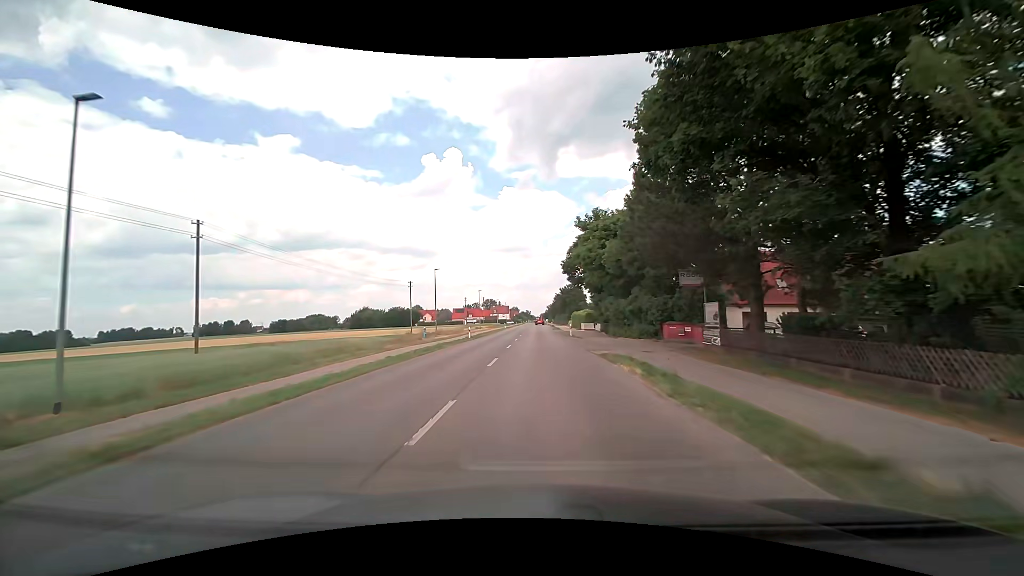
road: tertiary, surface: asphalt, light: Day
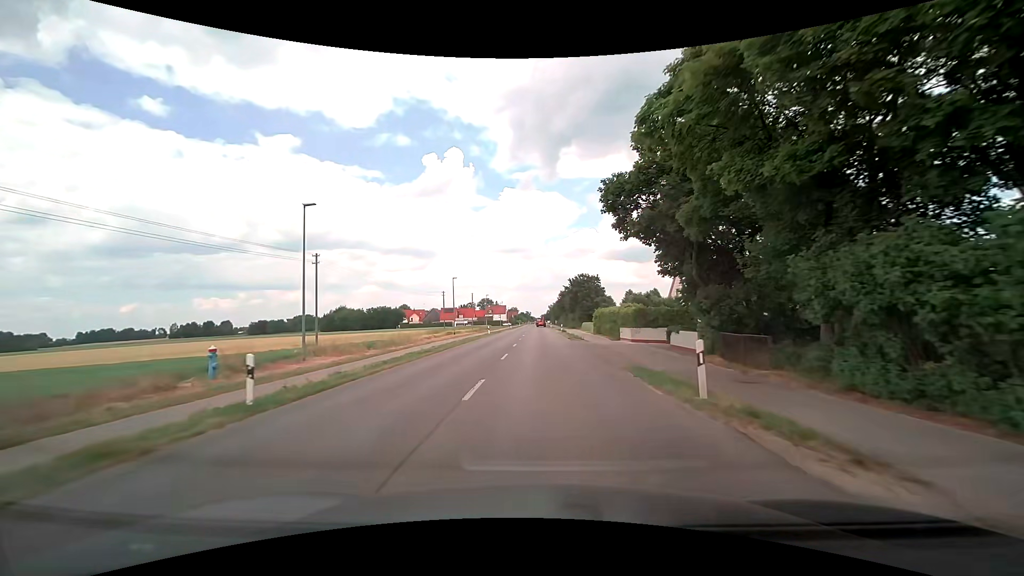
(-0.4, +32.8) m; 0°
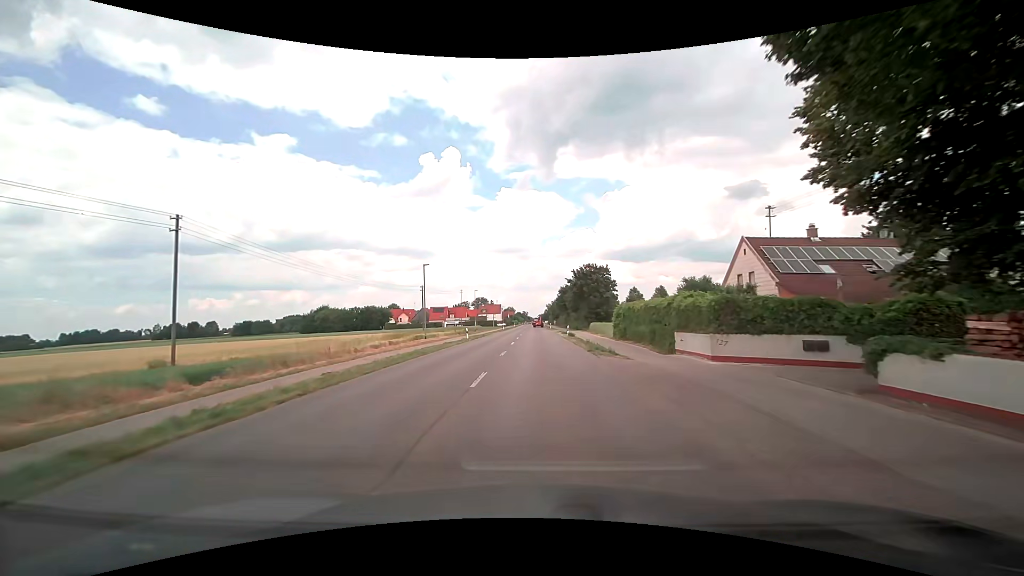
(0.0, +16.5) m; 0°
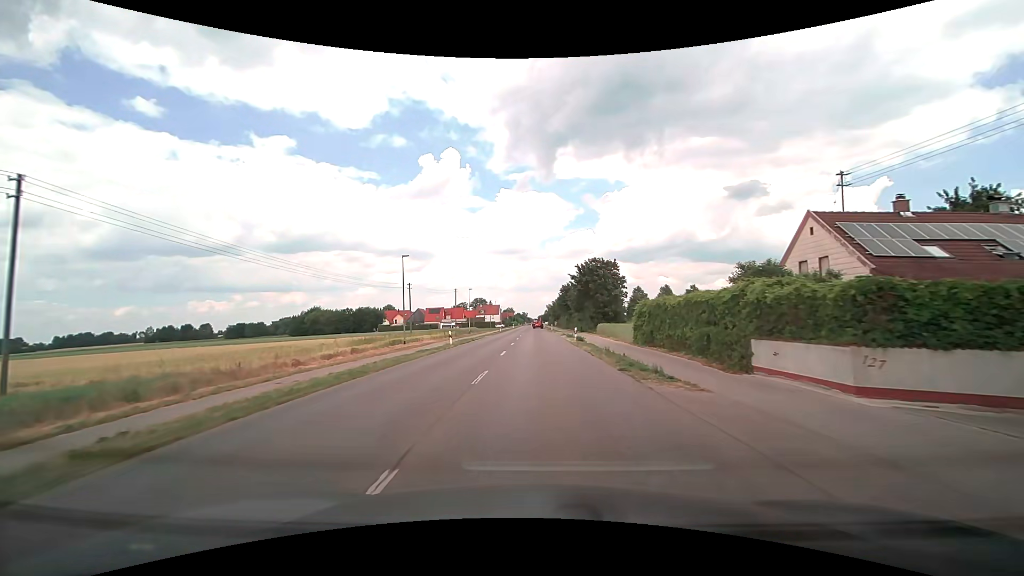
(0.0, +8.3) m; 0°
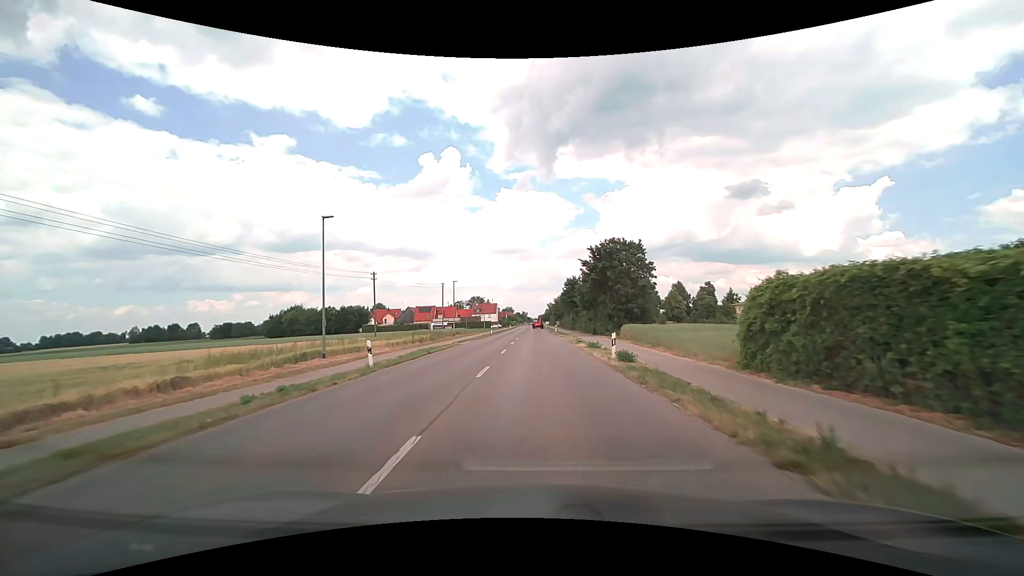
(0.0, +16.9) m; 0°
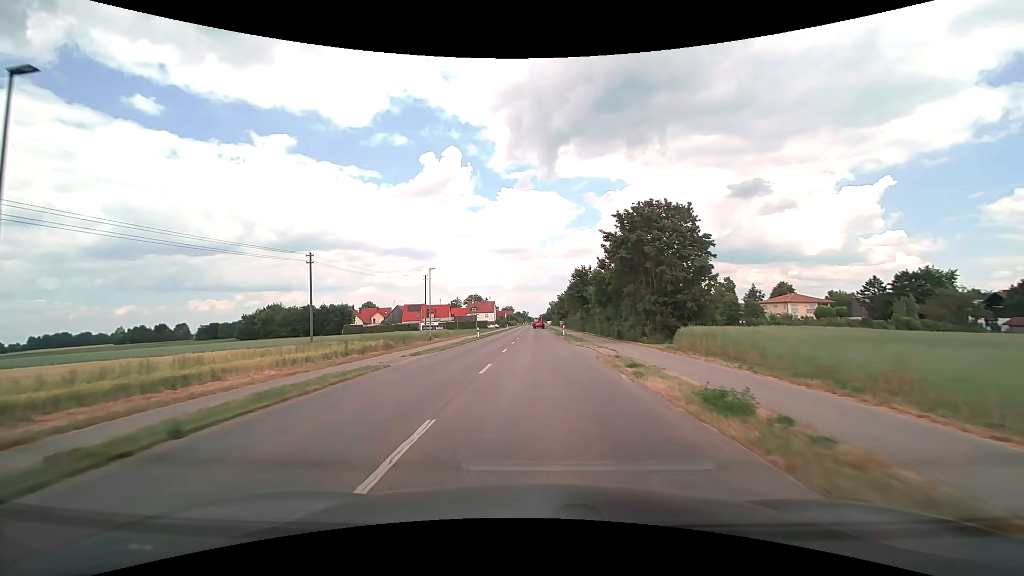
(-0.1, +17.1) m; 0°
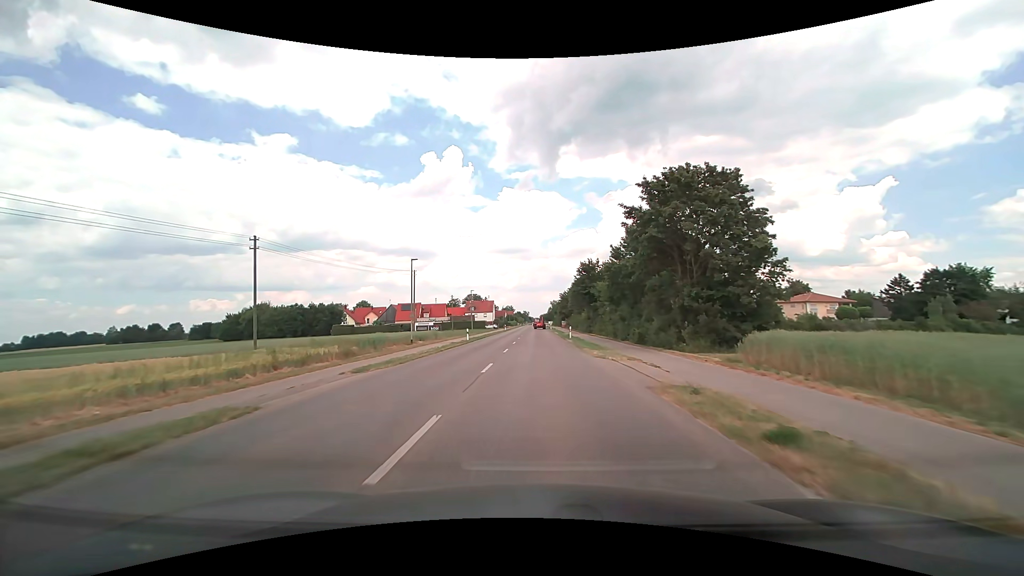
(0.0, +8.6) m; 0°
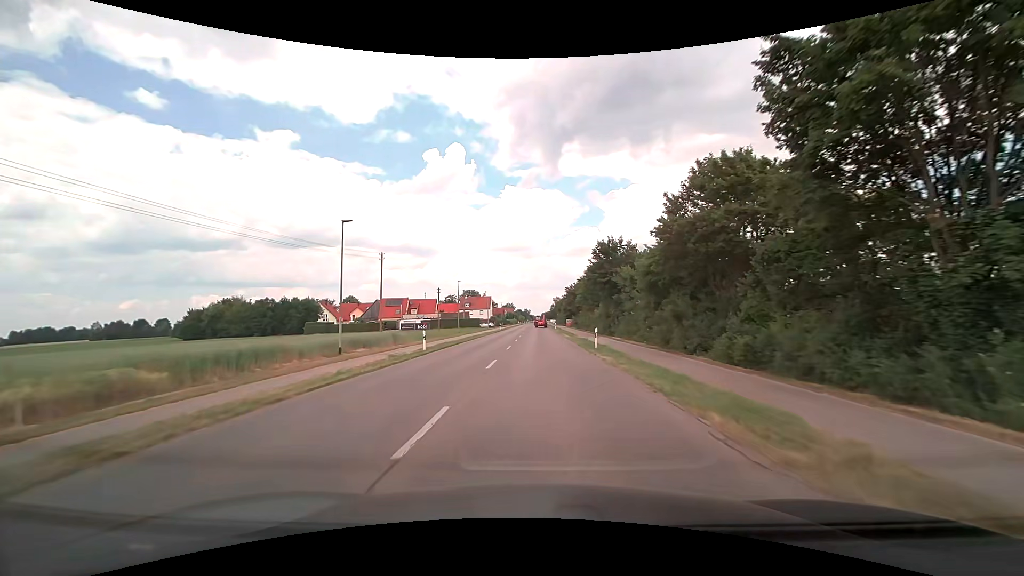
(0.0, +17.4) m; 0°
(0, +10) (0, +20) (0, +30) (0, +40) (0, +50) (0, +60) (0, +70) (+1, +80) (+1, +90) (+1, +100) m
